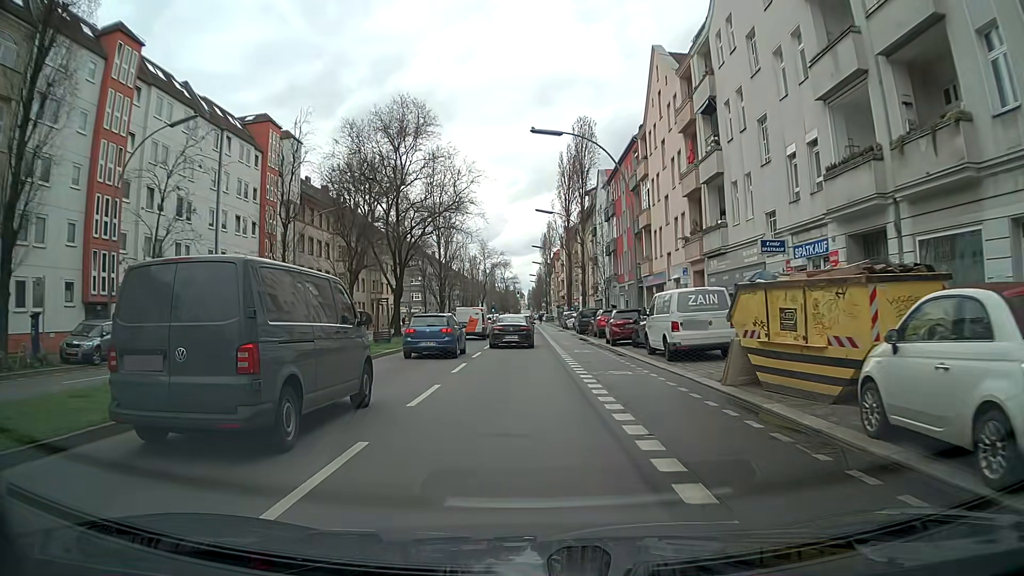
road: secondary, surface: asphalt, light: Day
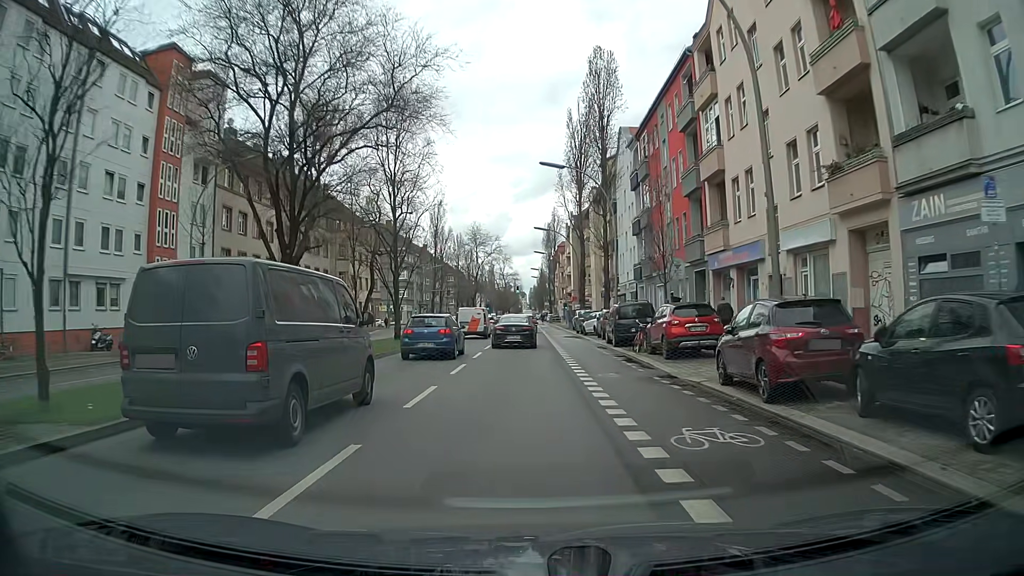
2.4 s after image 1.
(+0.2, +18.2) m; +1°
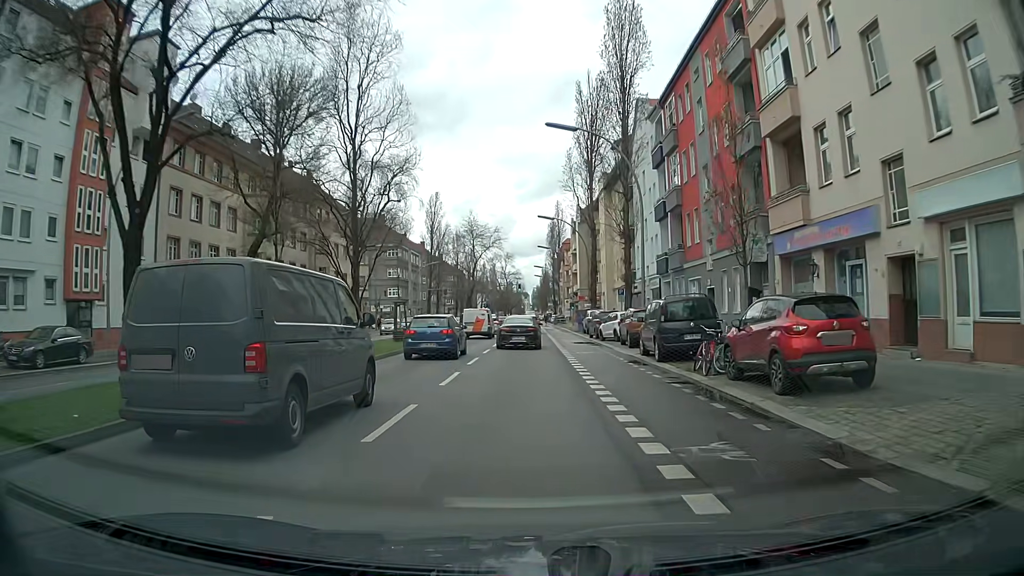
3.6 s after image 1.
(0.0, +8.7) m; -1°
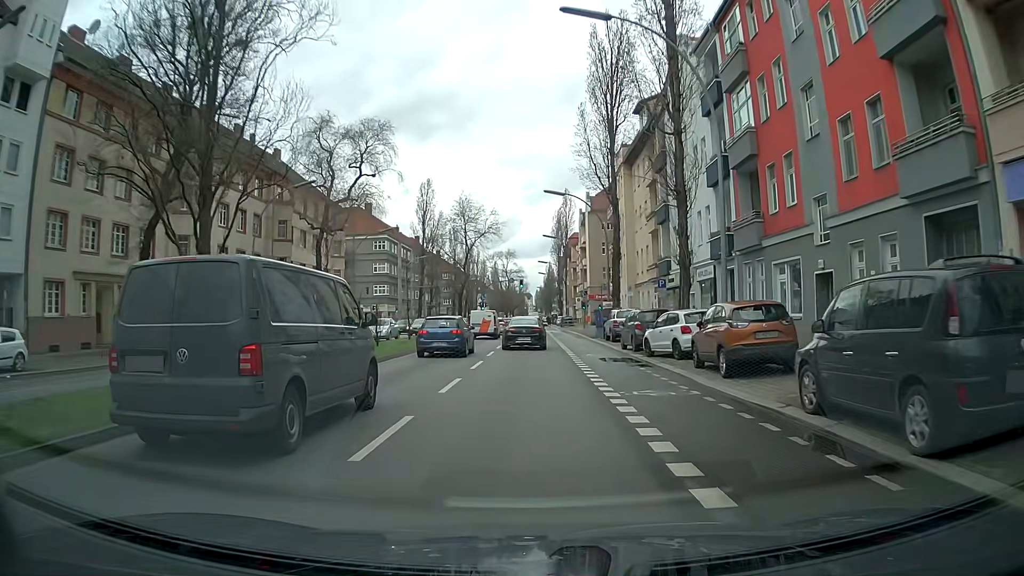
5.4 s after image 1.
(0.0, +13.0) m; 0°
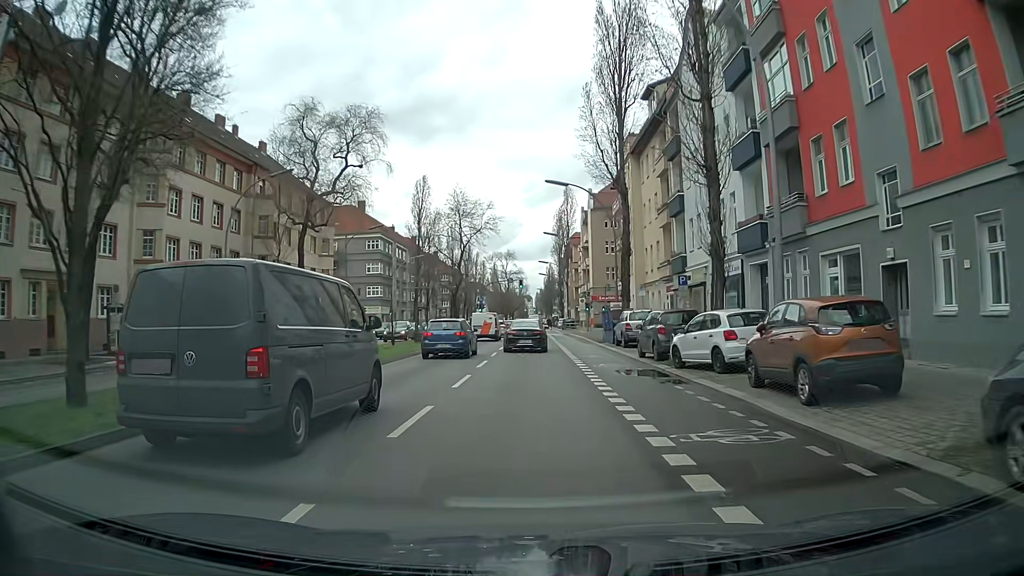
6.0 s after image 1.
(0.0, +4.4) m; +1°
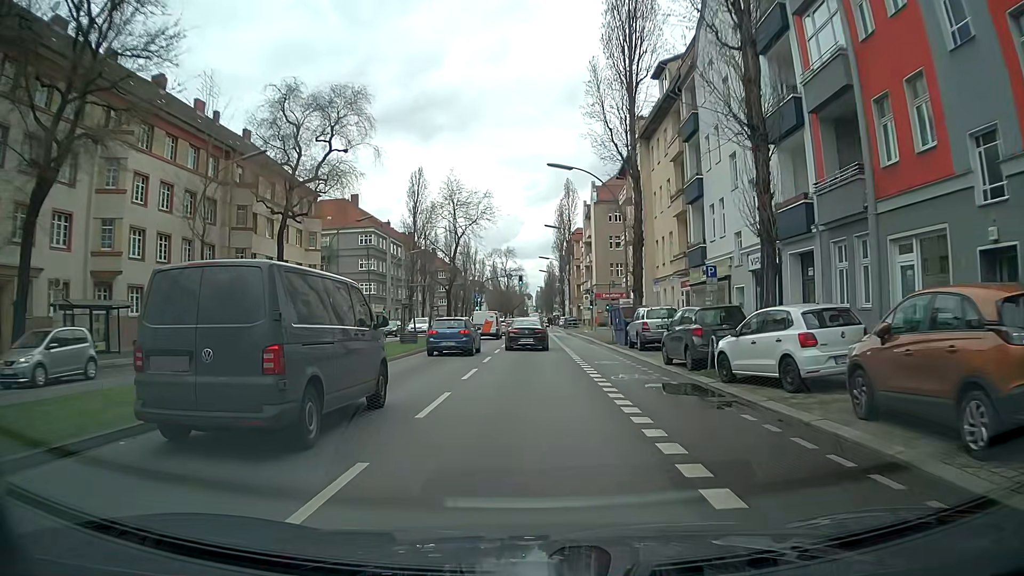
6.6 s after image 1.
(0.0, +4.4) m; 0°
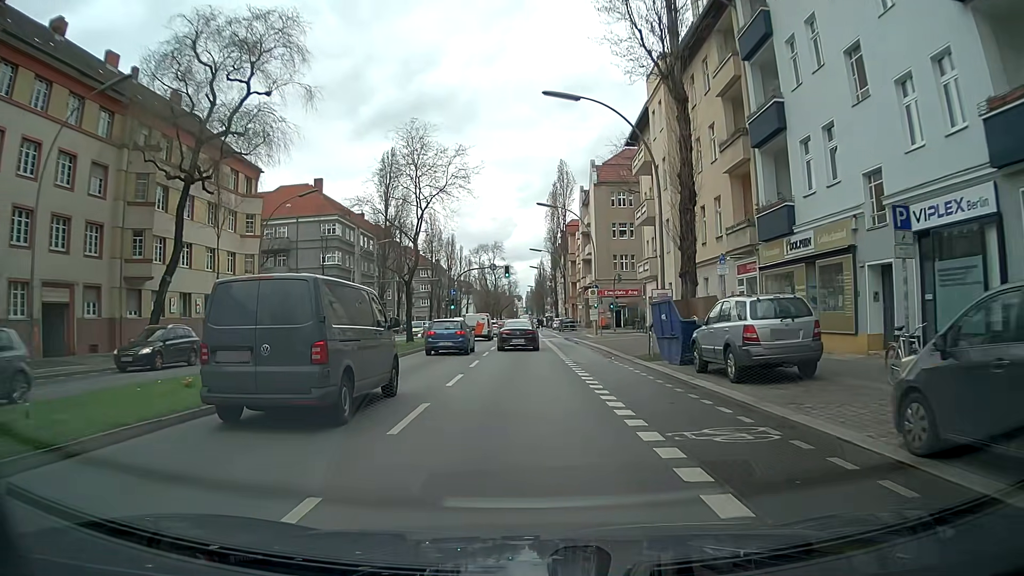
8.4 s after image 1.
(+0.1, +13.3) m; 0°
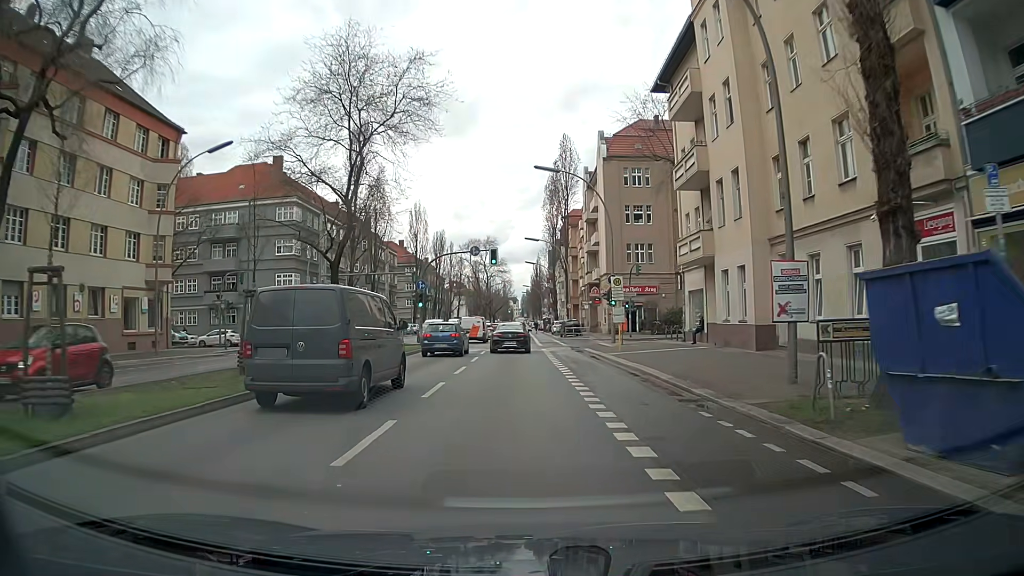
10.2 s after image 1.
(+0.1, +13.9) m; +1°
(0, +10) (0, +20) (0, +30) (0, +40) (0, +50) (0, +60) (0, +70) (-1, +80) (-1, +90) (-1, +100) m
